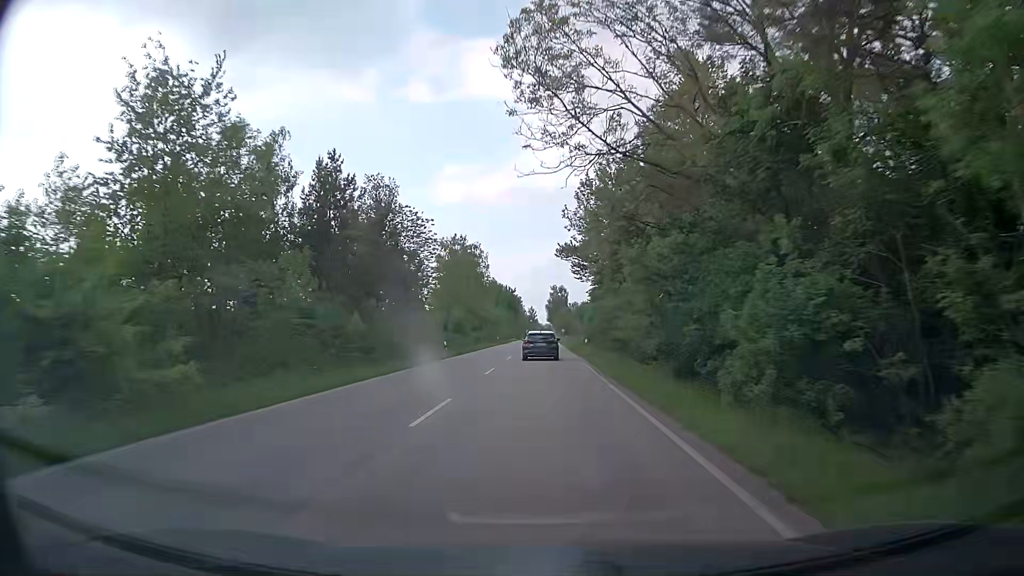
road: secondary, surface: asphalt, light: Day
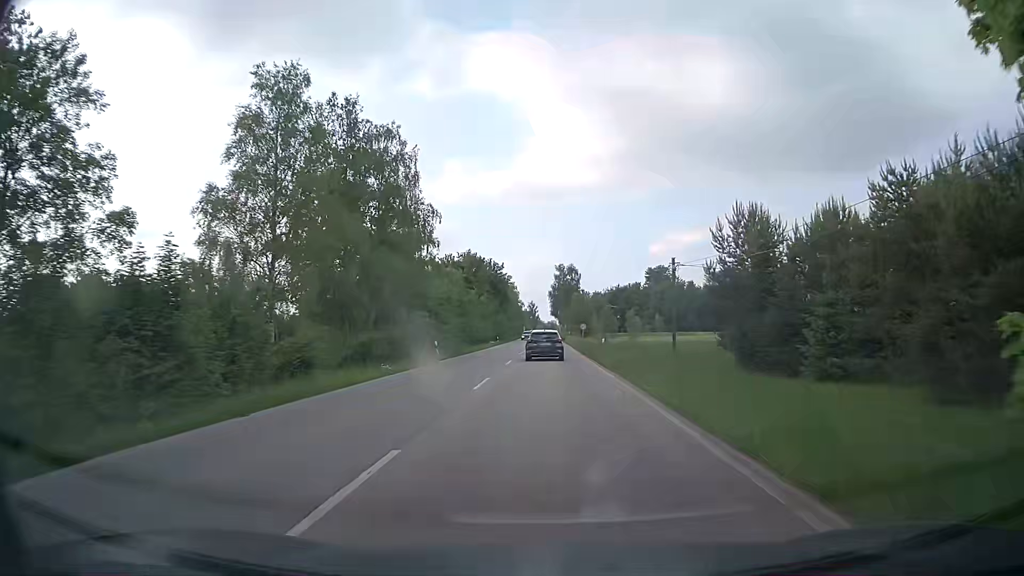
(0.0, +53.7) m; 0°
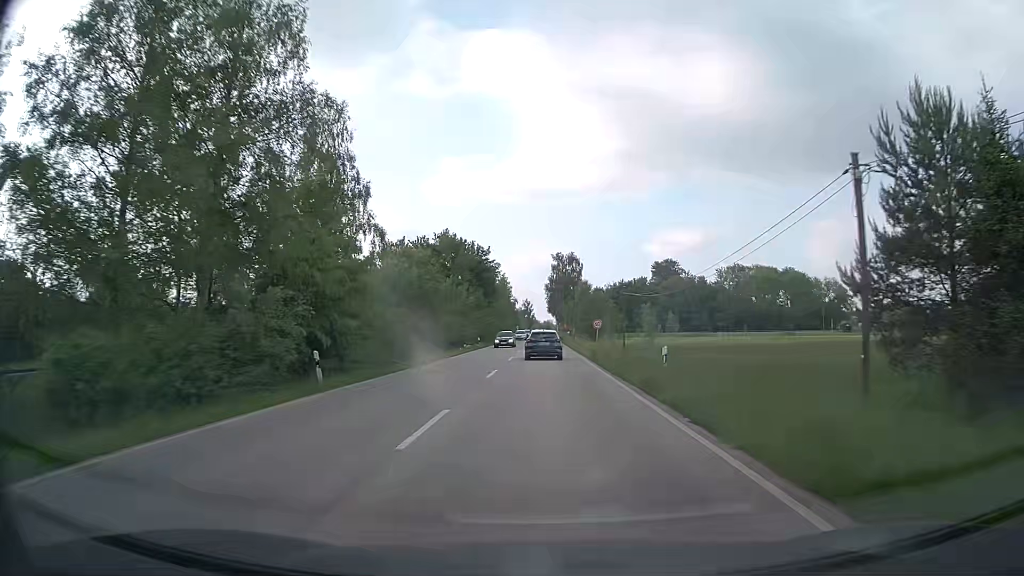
(0.0, +20.0) m; 0°
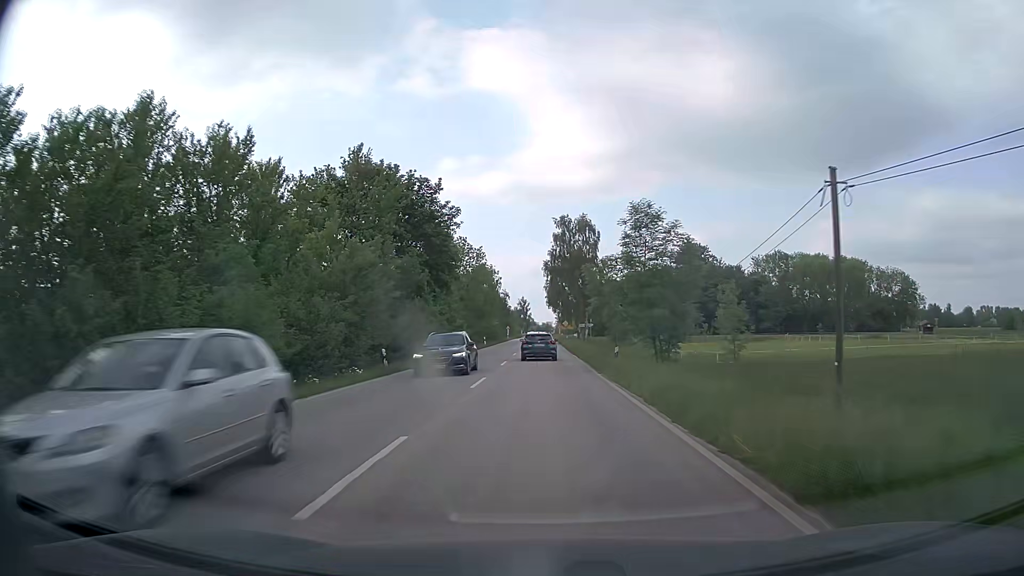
(0.0, +38.6) m; 0°
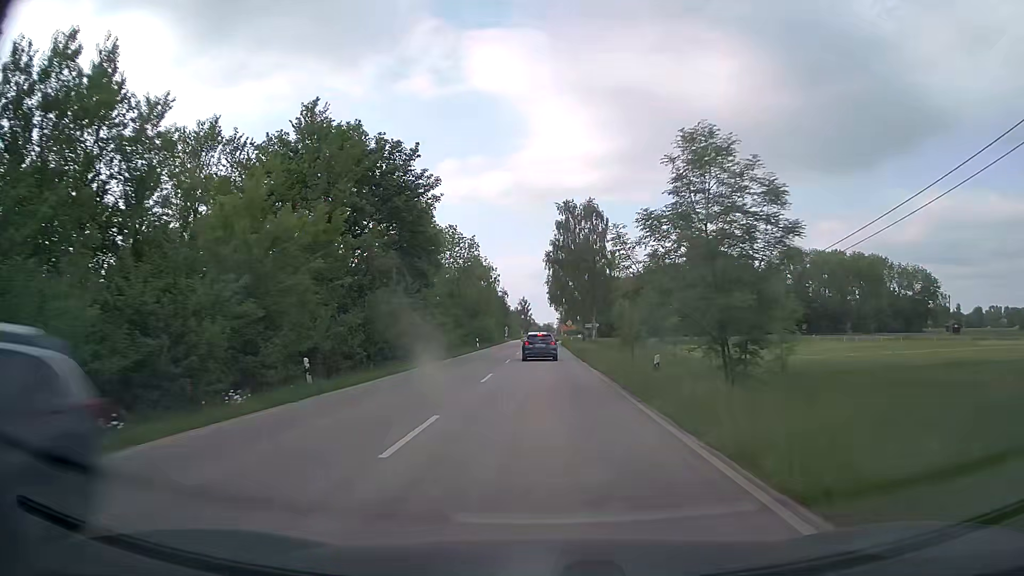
(0.0, +9.4) m; 0°
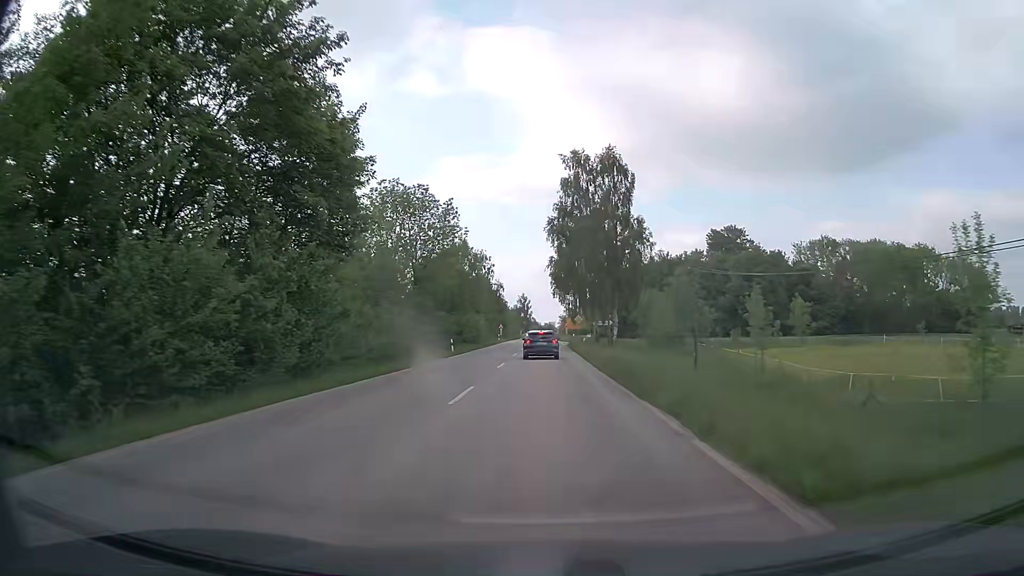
(0.0, +18.9) m; 0°
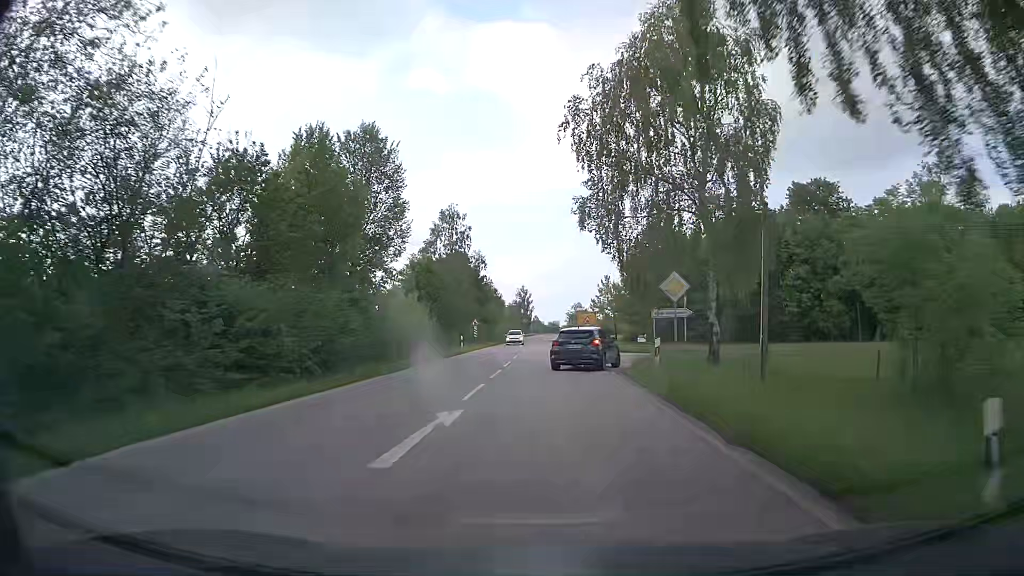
(-0.2, +42.7) m; -1°
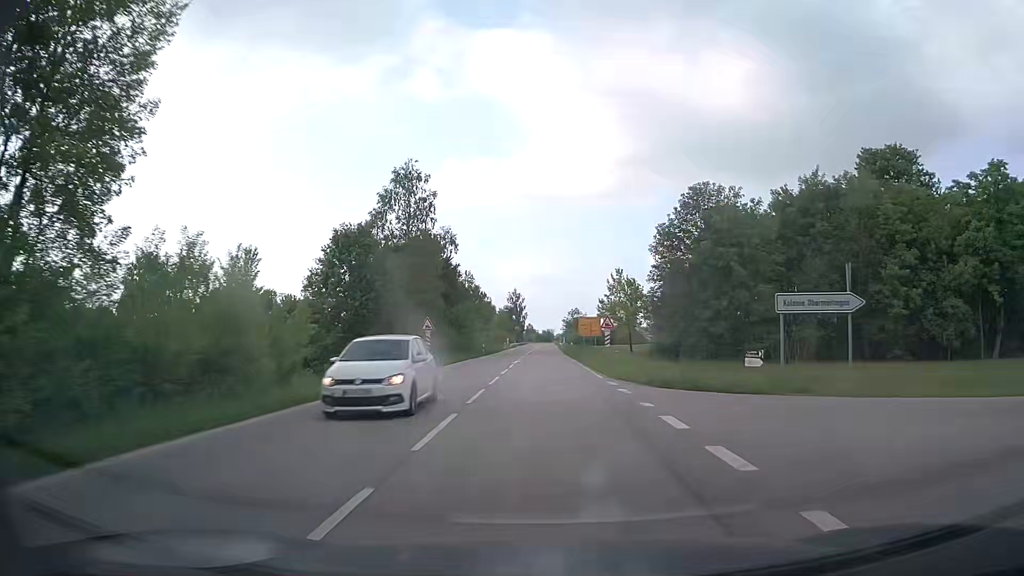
(+0.1, +23.0) m; 0°
(0, +10) (0, +20) (0, +30) (+1, +40) (+1, +50) (+1, +60) (+1, +70) (+1, +80) (+1, +90) (+2, +100) m
